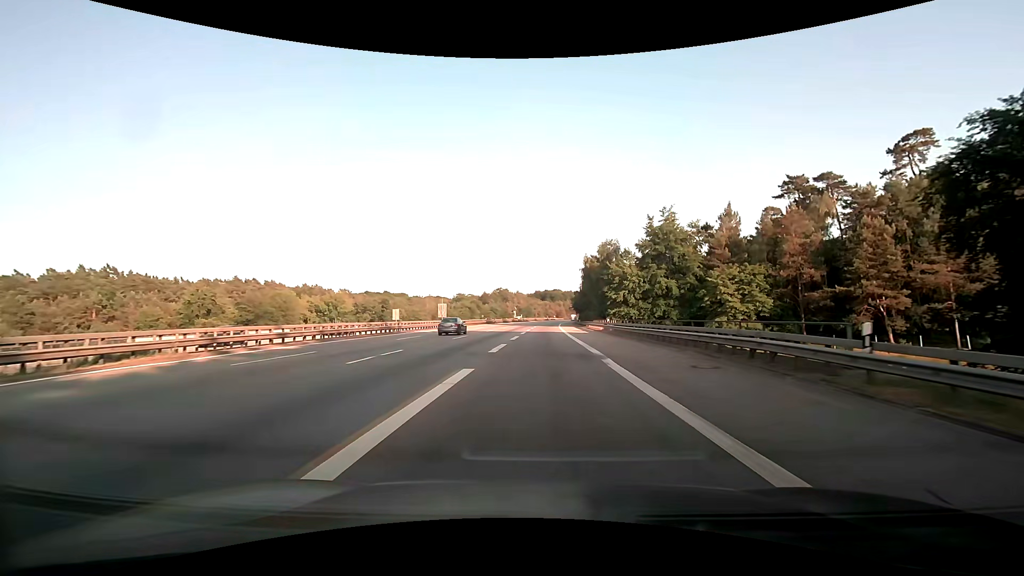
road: motorway_link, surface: asphalt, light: Day
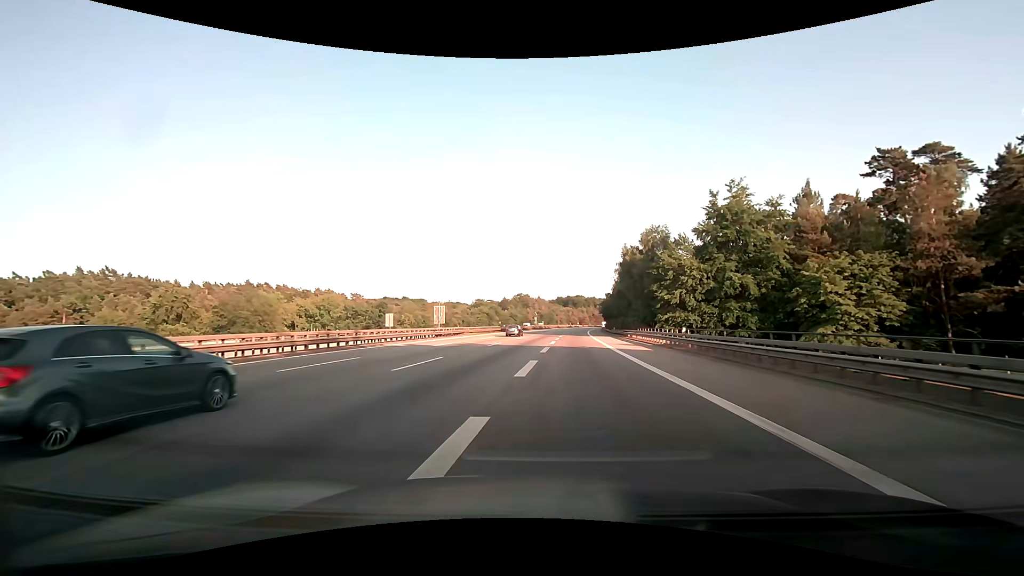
(-0.4, +18.2) m; -3°
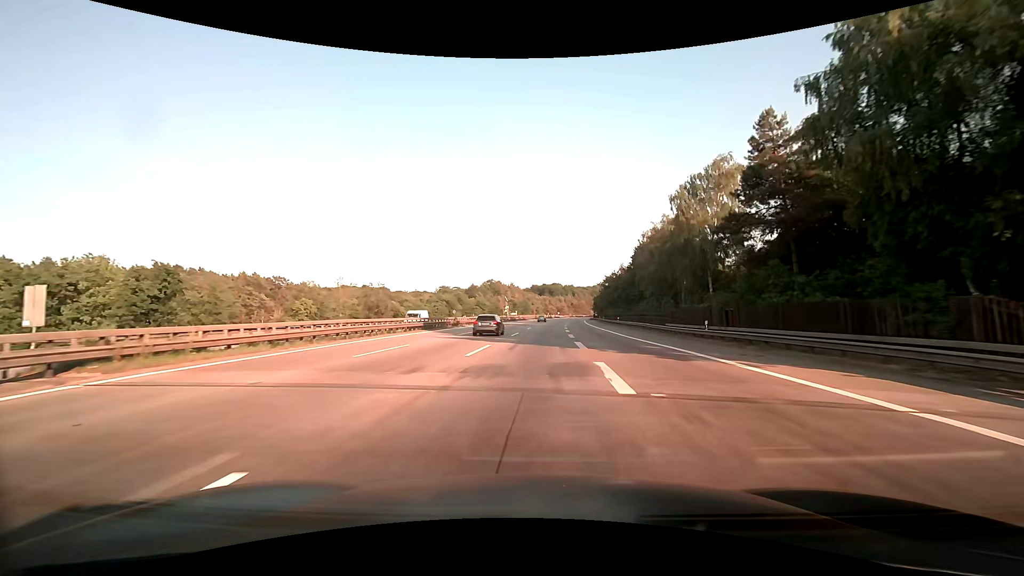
(+1.0, +53.2) m; +3°
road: motorway
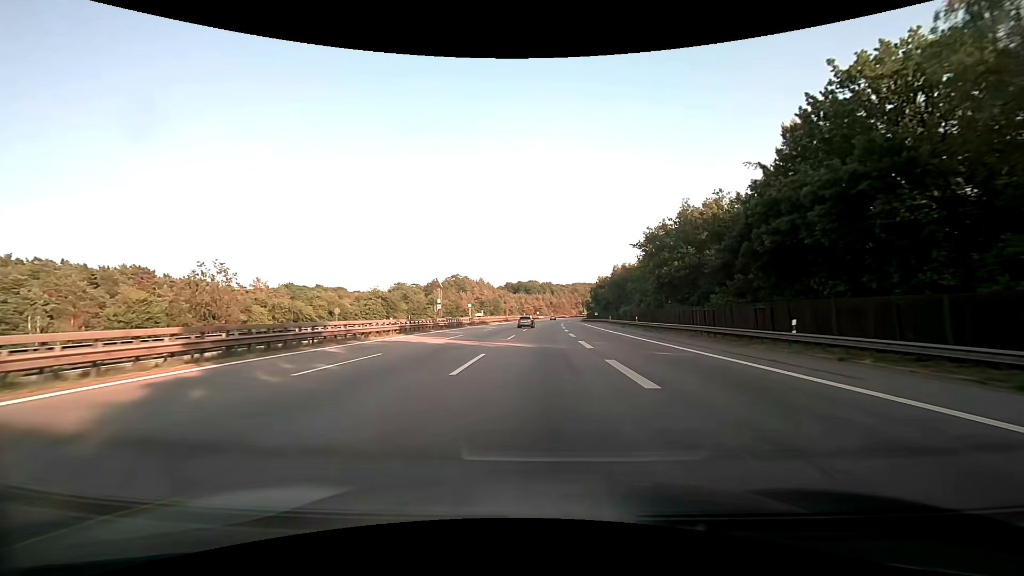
(+1.4, +59.3) m; +3°
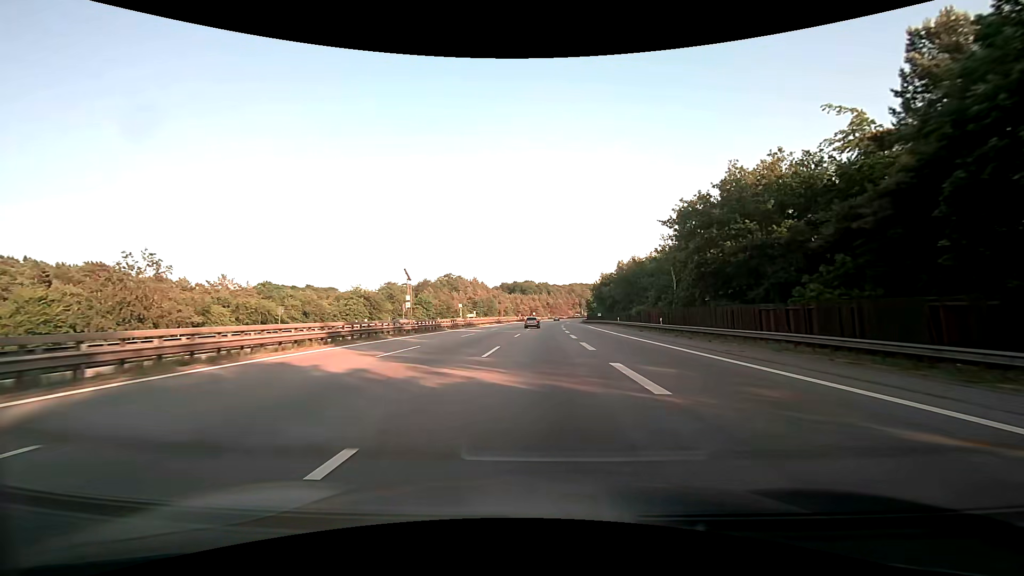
(0.0, +12.6) m; 0°
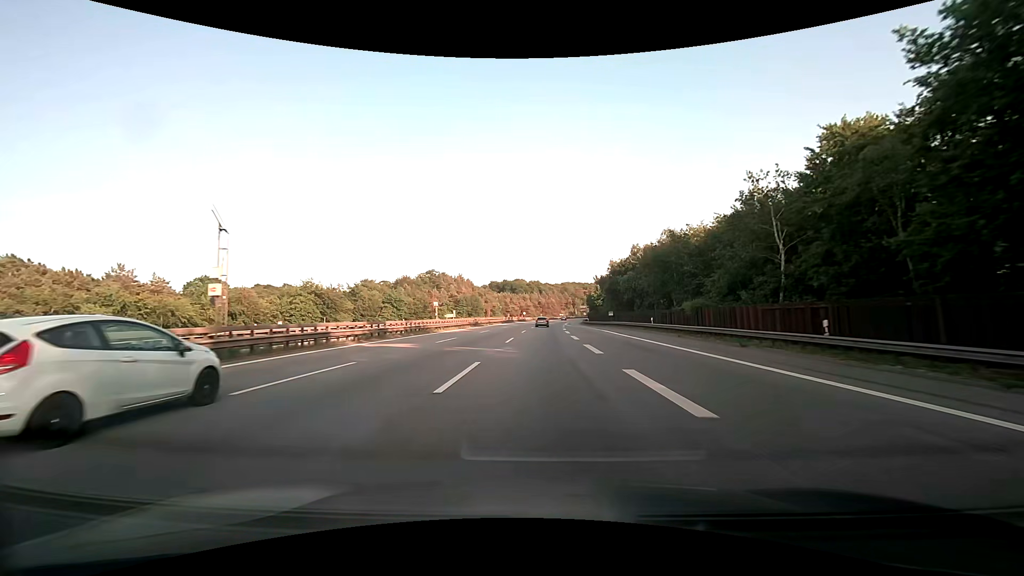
(+0.2, +26.4) m; +1°
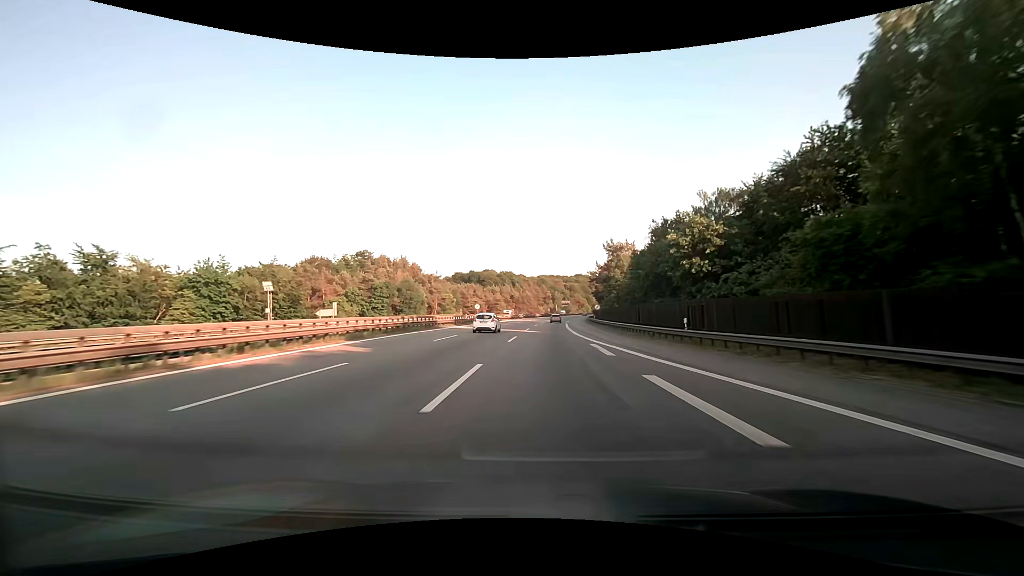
(+1.8, +74.3) m; +3°
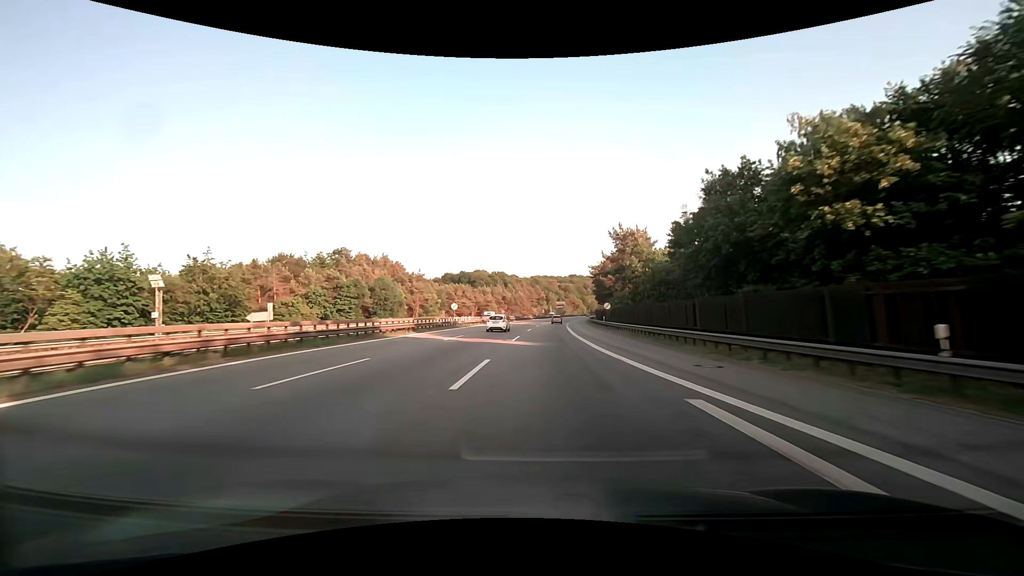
(+0.1, +16.0) m; +1°
(0, +10) (0, +20) (+1, +30) (+1, +40) (+1, +50) (+2, +60) (+3, +70) (+3, +80) (+4, +90) (+5, +100) m
